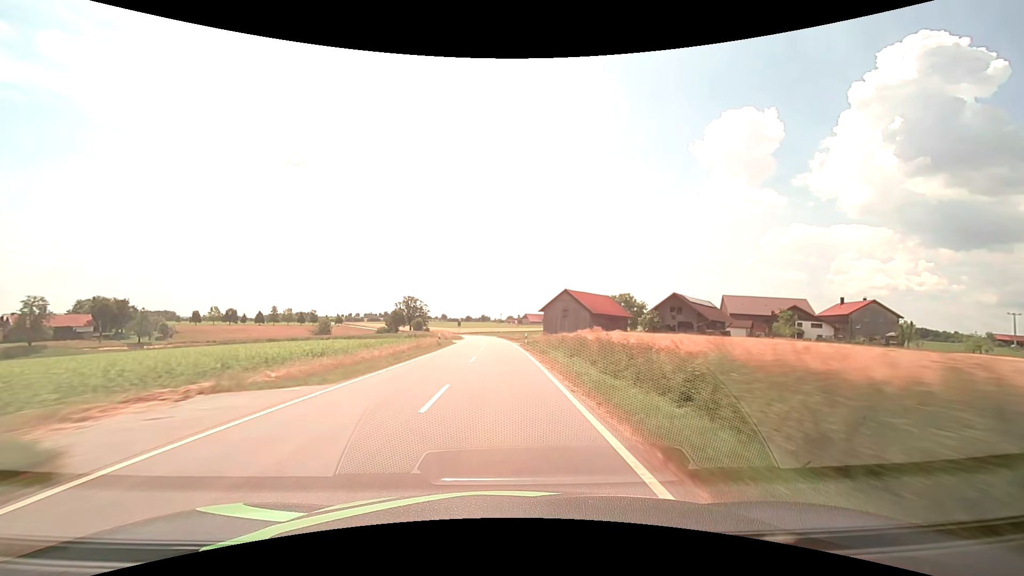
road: tertiary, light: Day
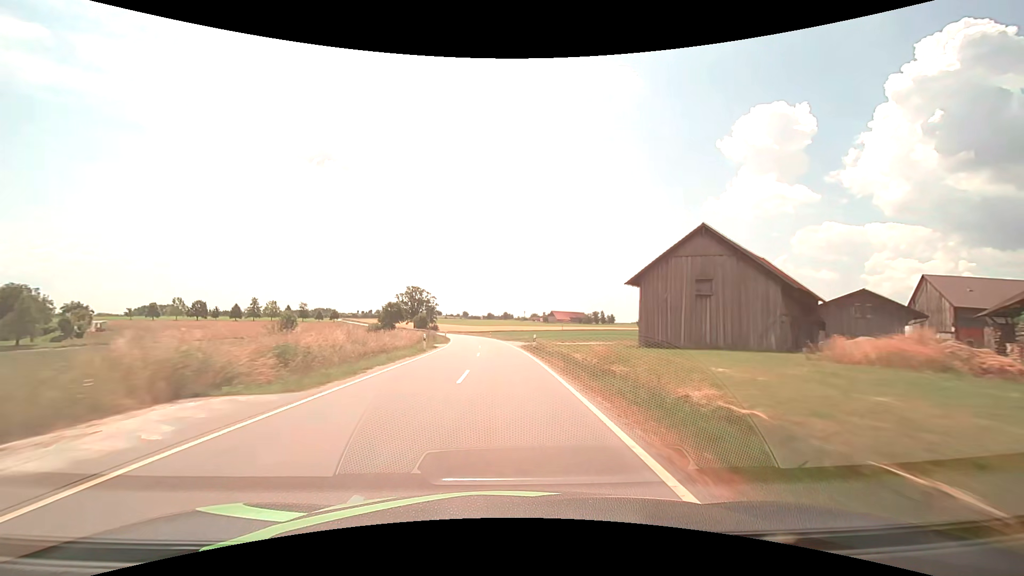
(-1.1, +56.7) m; -3°
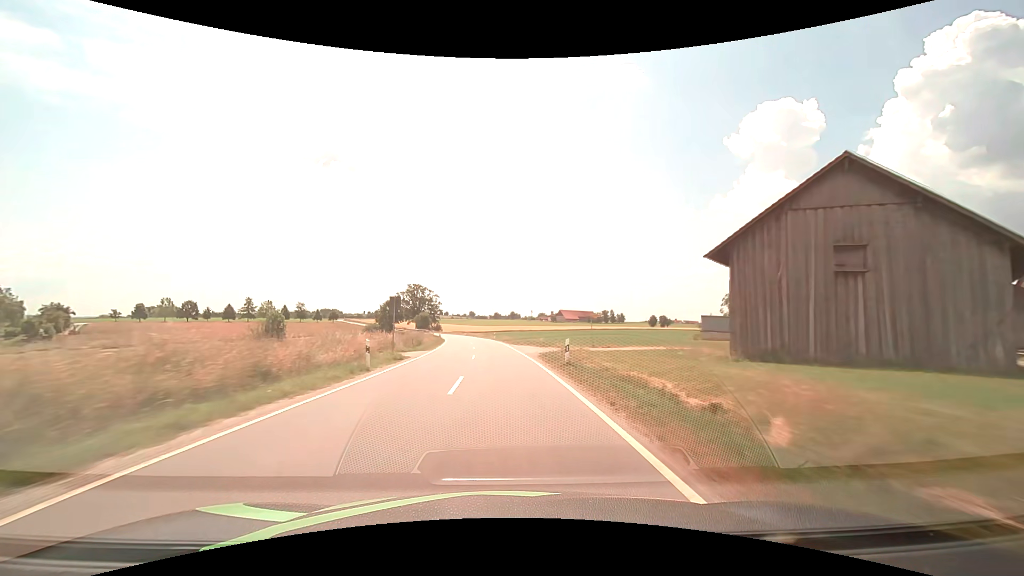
(-0.1, +14.2) m; -1°
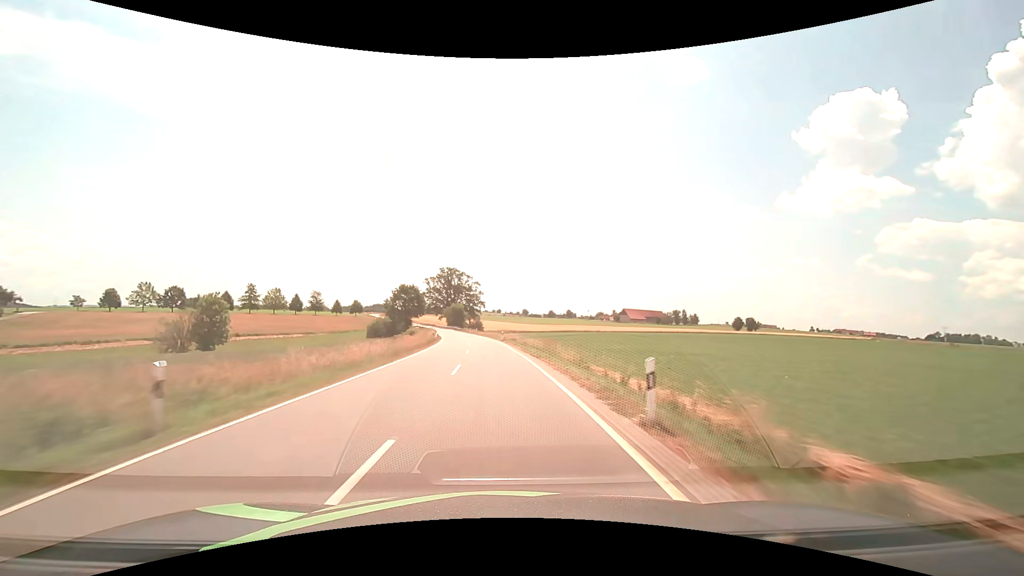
(-2.8, +56.9) m; -6°
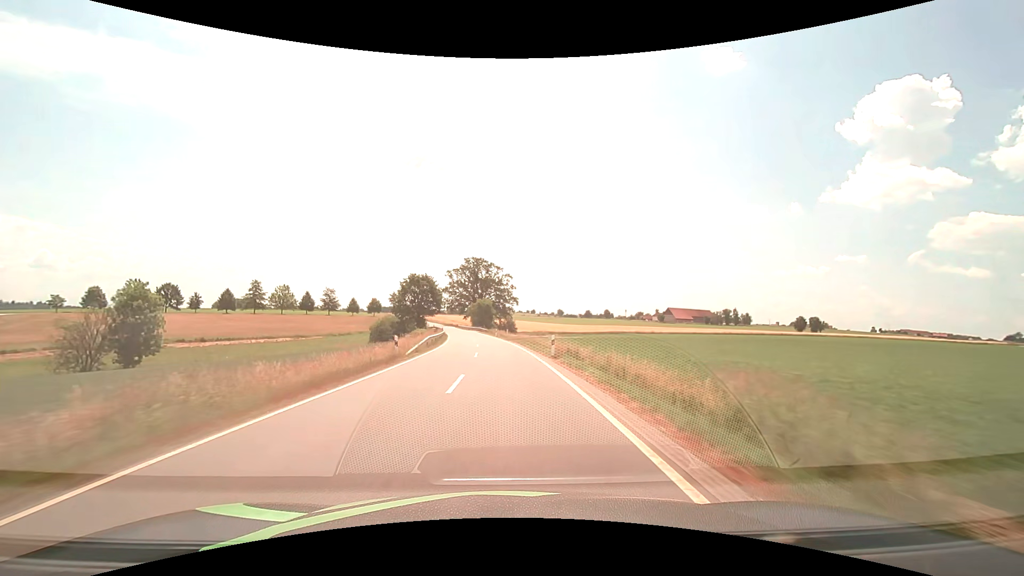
(-0.9, +28.5) m; -4°
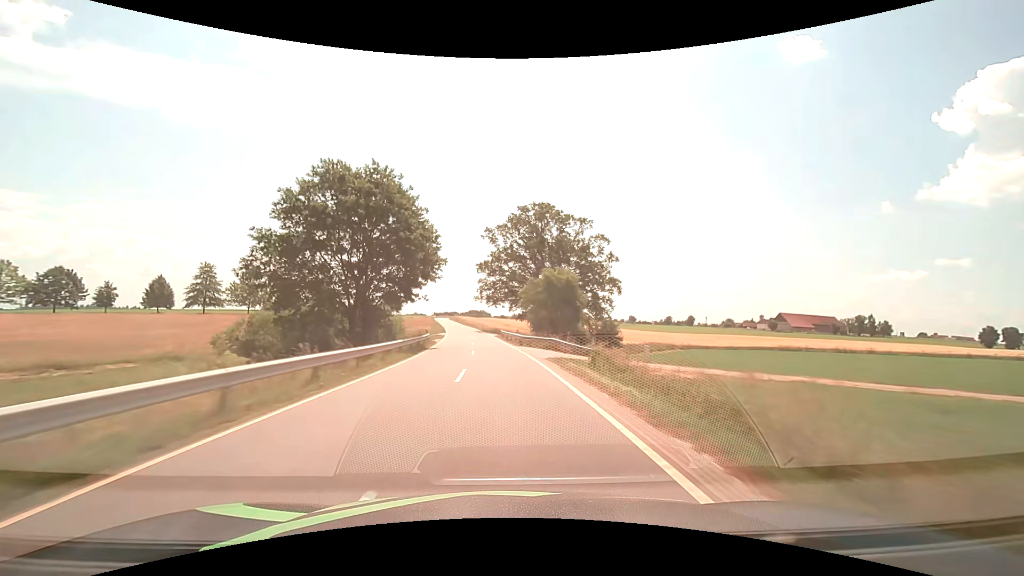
(-4.4, +70.9) m; -7°
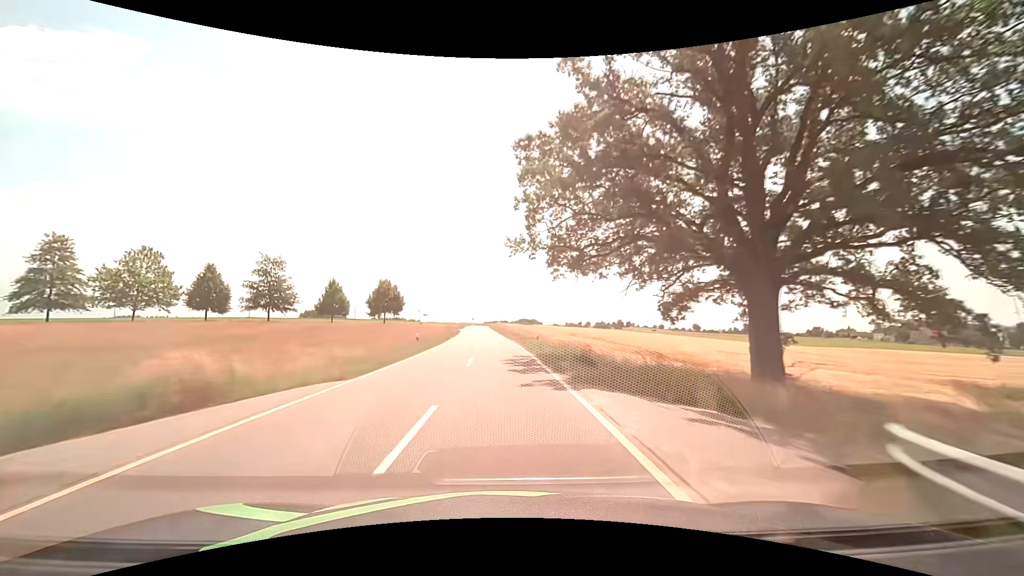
(-2.9, +56.5) m; -6°
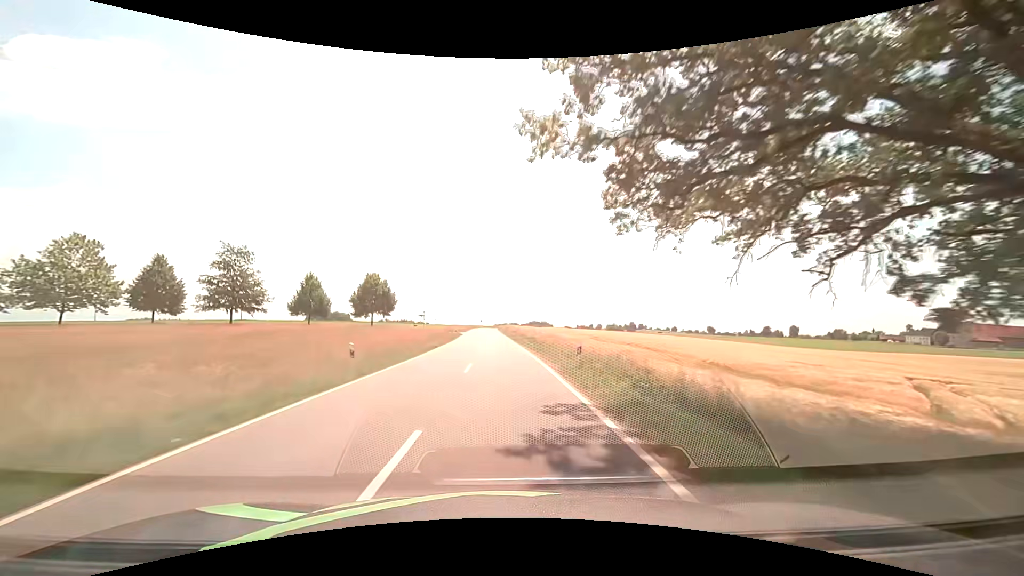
(-0.1, +14.1) m; -1°
(0, +10) (0, +20) (-1, +30) (-1, +40) (-1, +50) (-2, +60) (-2, +70) (-3, +80) (-3, +90) (-4, +100) m
